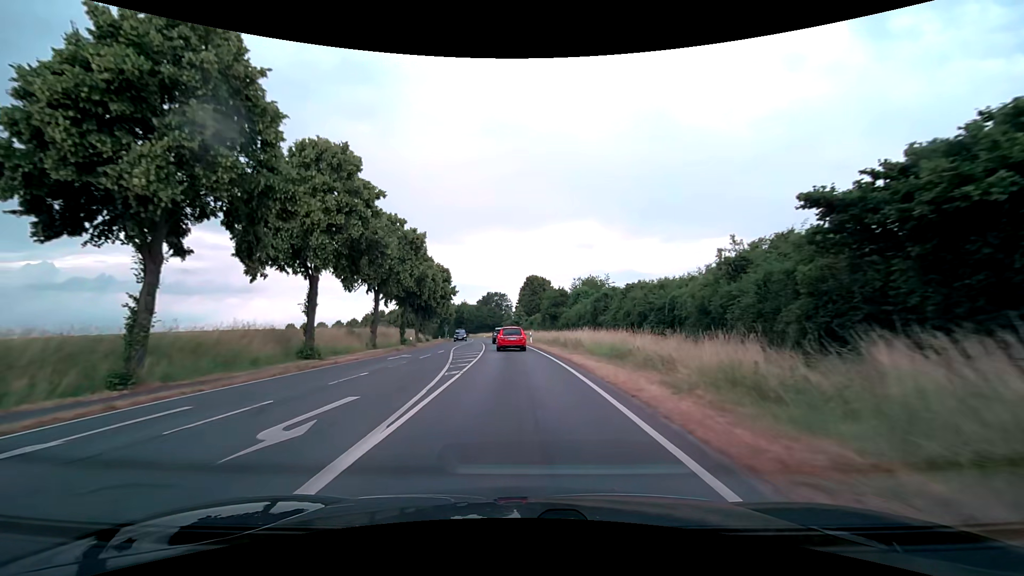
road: secondary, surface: asphalt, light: Day
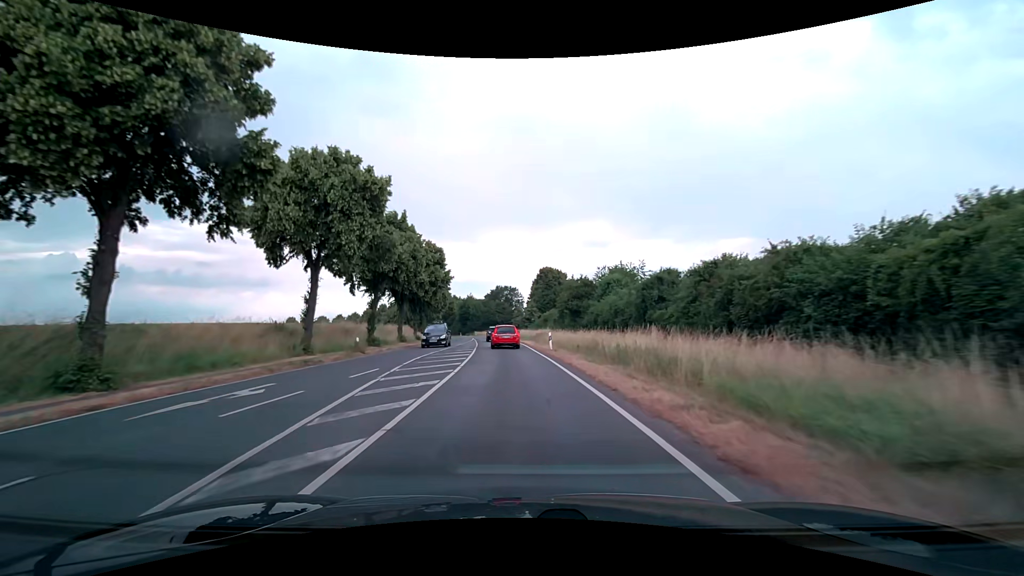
(-0.1, +17.4) m; -1°
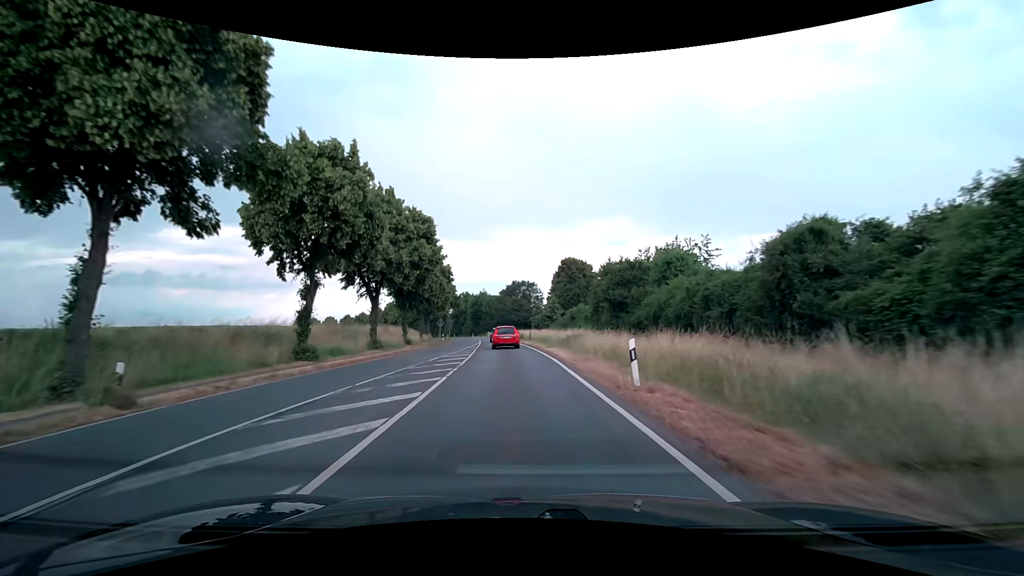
(-0.3, +17.8) m; -2°
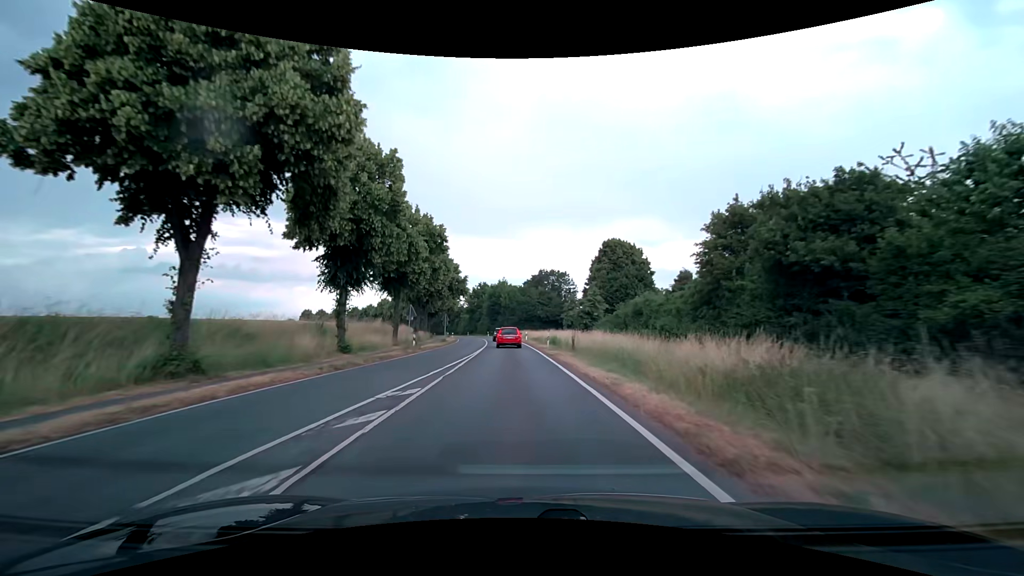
(-0.7, +27.4) m; -3°
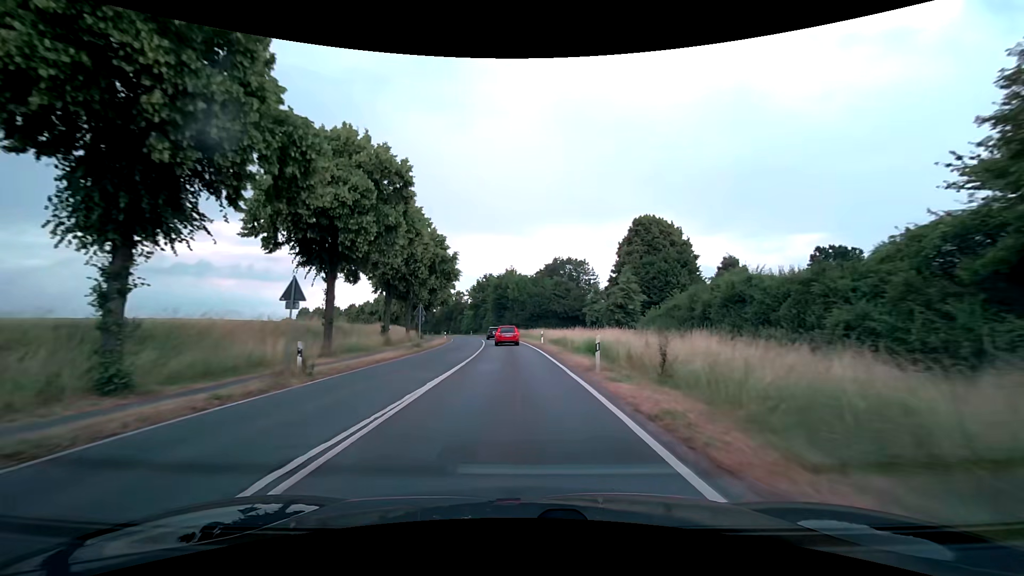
(-0.2, +18.5) m; -1°
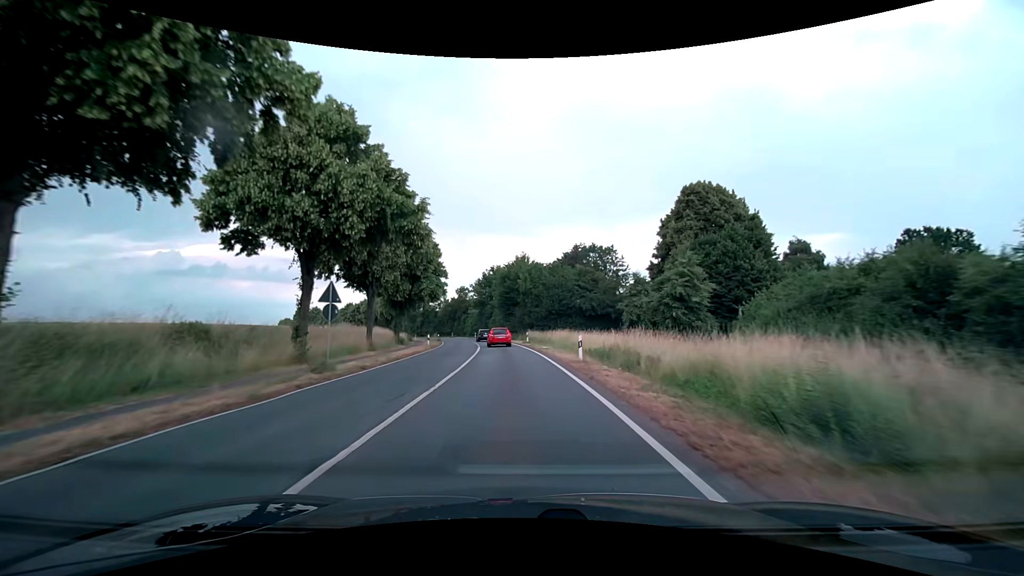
(-0.3, +18.9) m; -2°
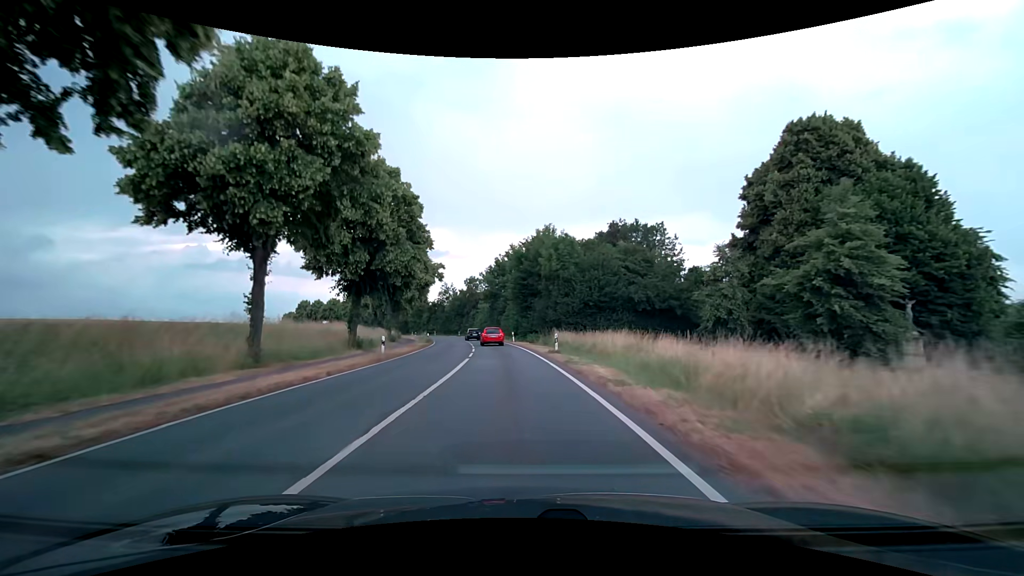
(-0.2, +19.5) m; -2°
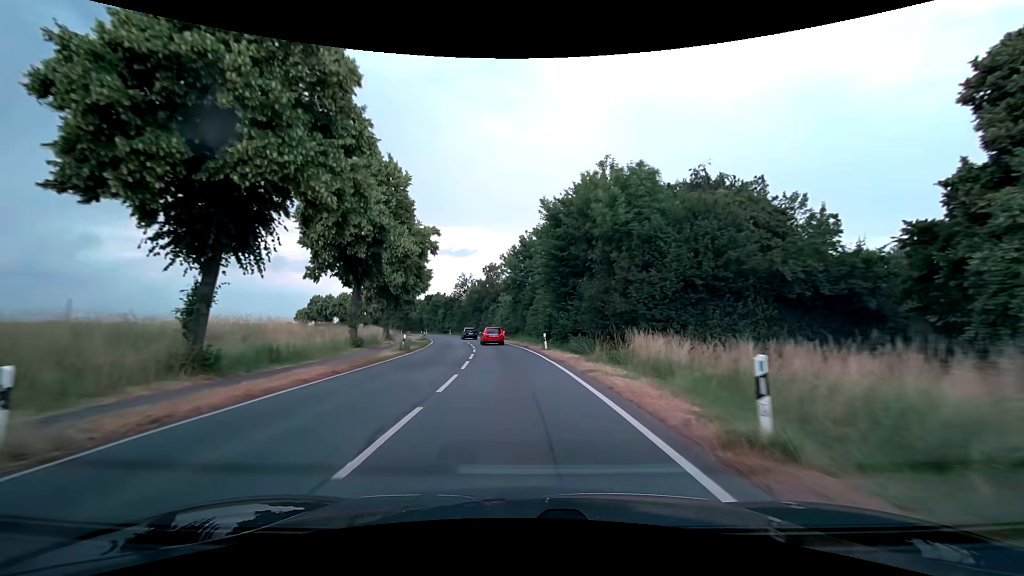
(-0.5, +20.1) m; -3°
(0, +10) (-1, +20) (-1, +30) (-3, +40) (-4, +50) (-5, +60) (-7, +69) (-10, +79) (-12, +89) (-15, +98) m
